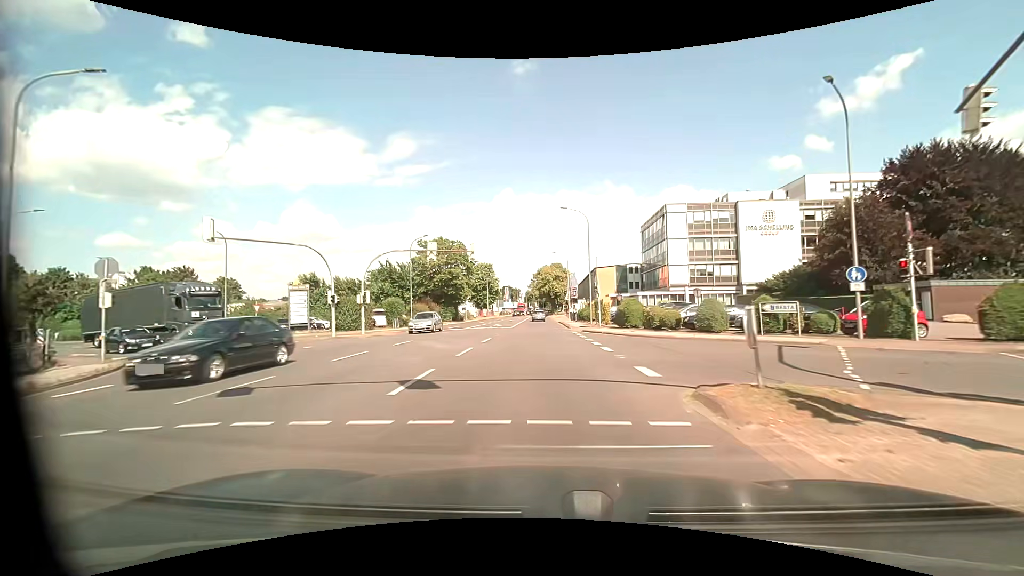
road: tertiary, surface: asphalt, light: Day
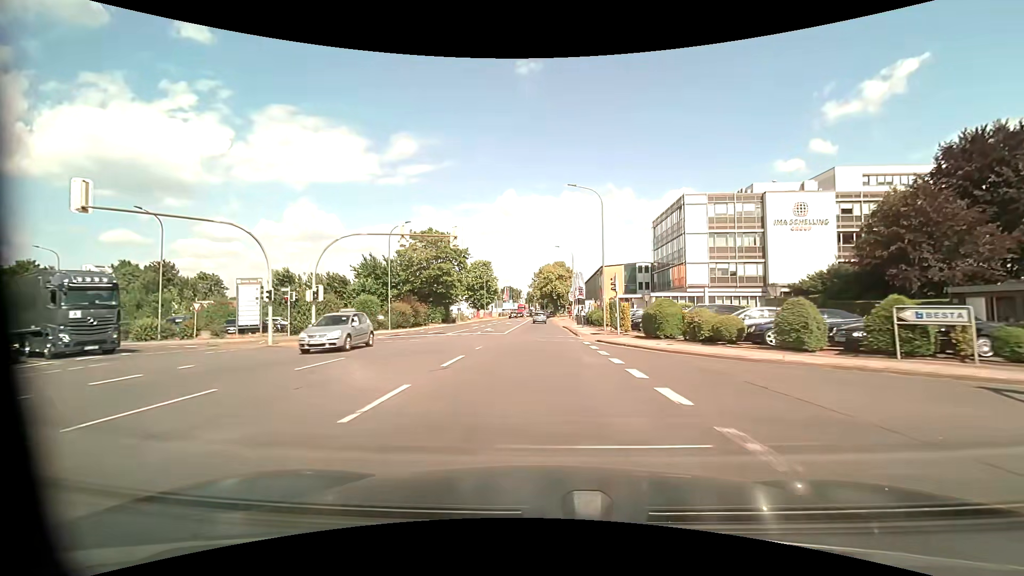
(0.0, +8.0) m; -1°
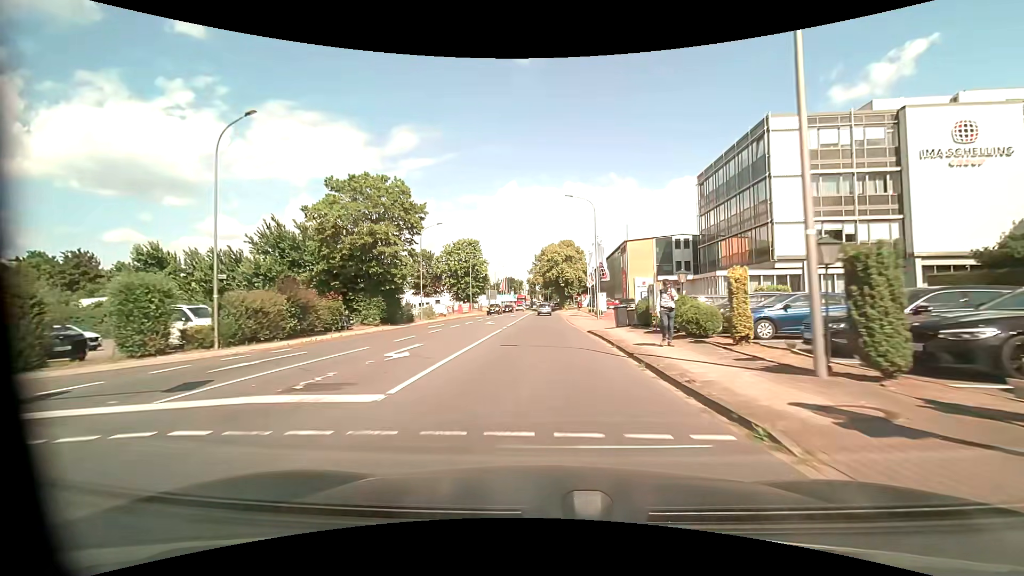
(0.0, +24.2) m; 0°
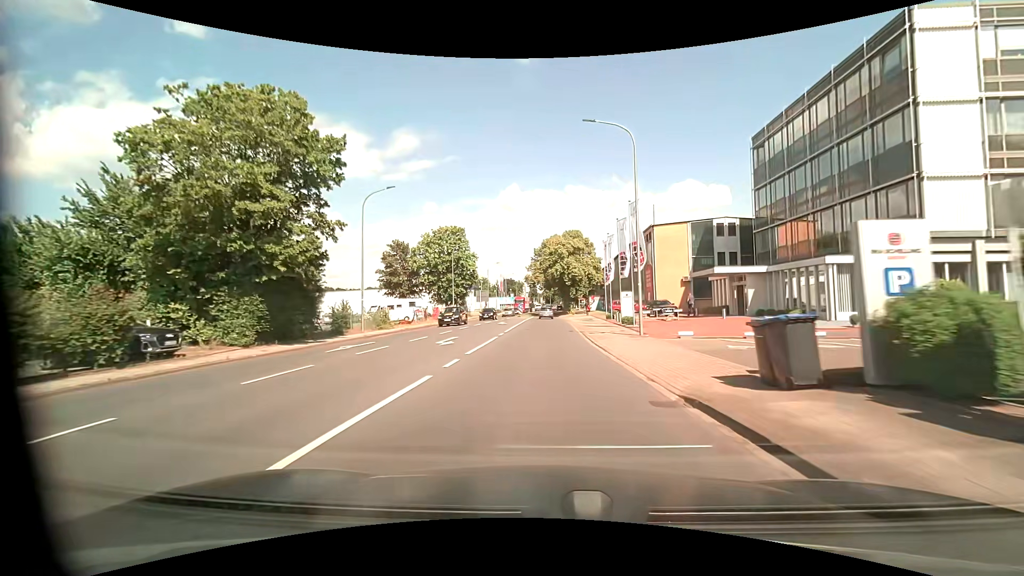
(0.0, +16.2) m; 0°
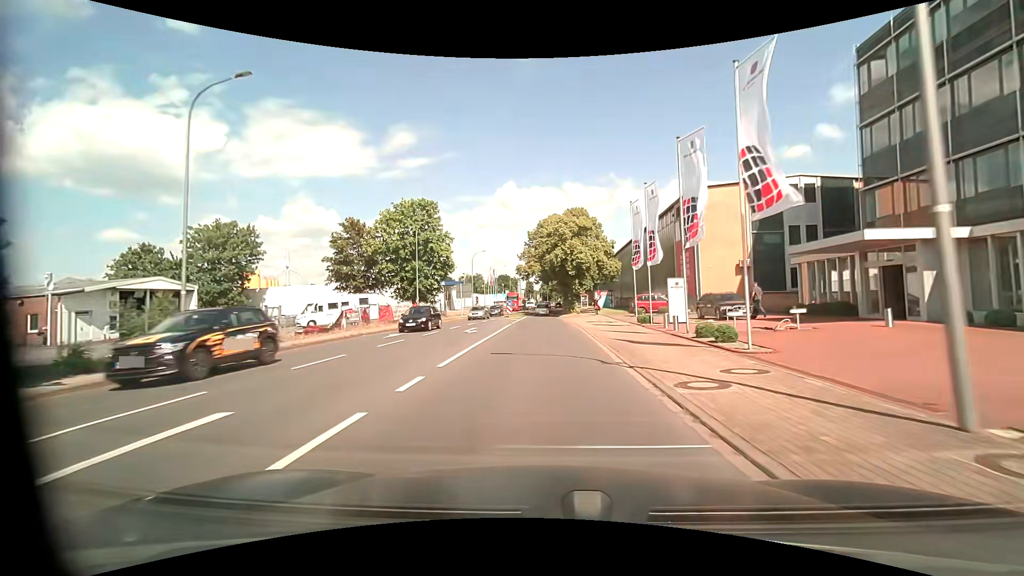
(+0.1, +16.2) m; 0°
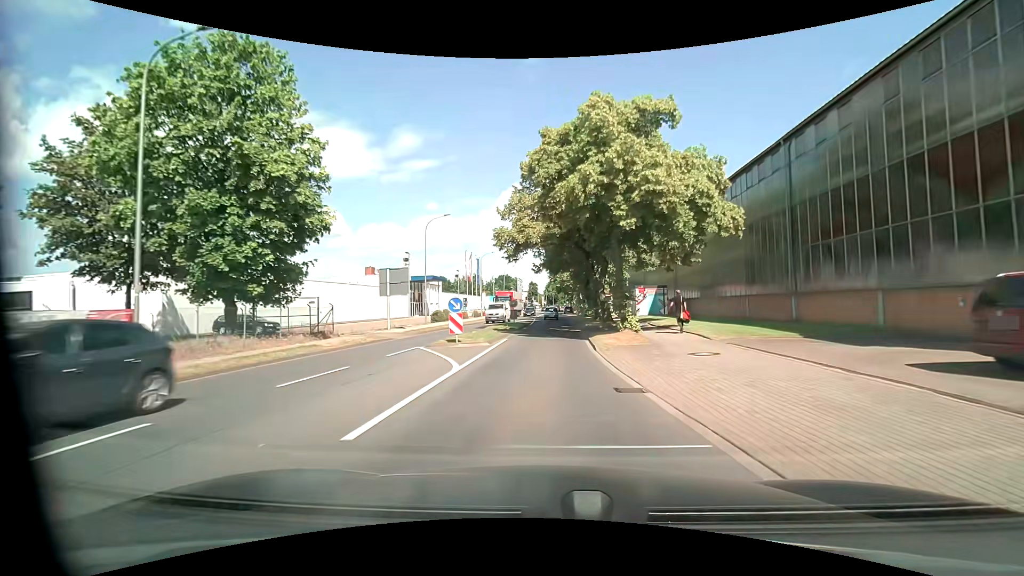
(-0.1, +32.3) m; +1°
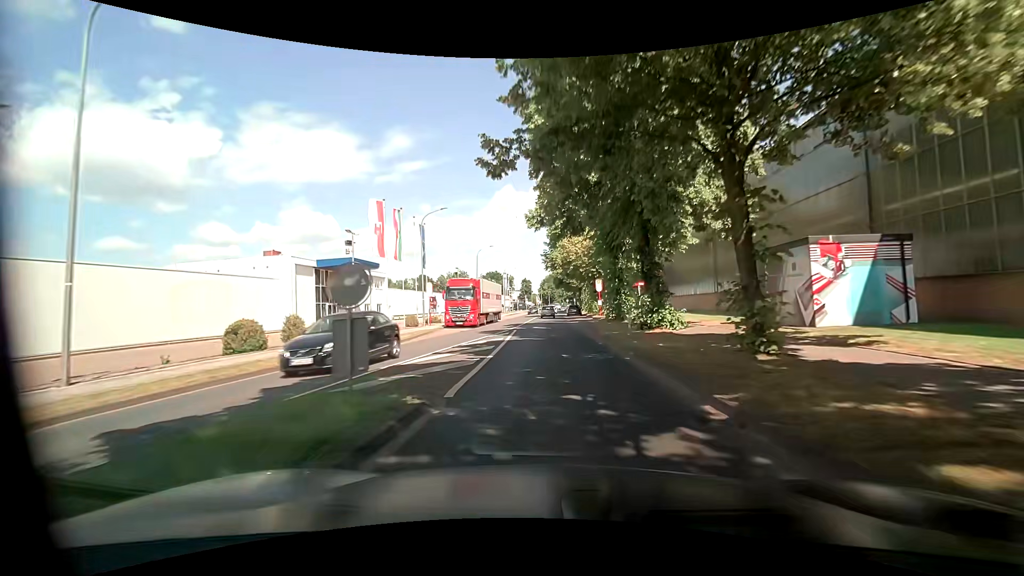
(-0.3, +32.4) m; +1°
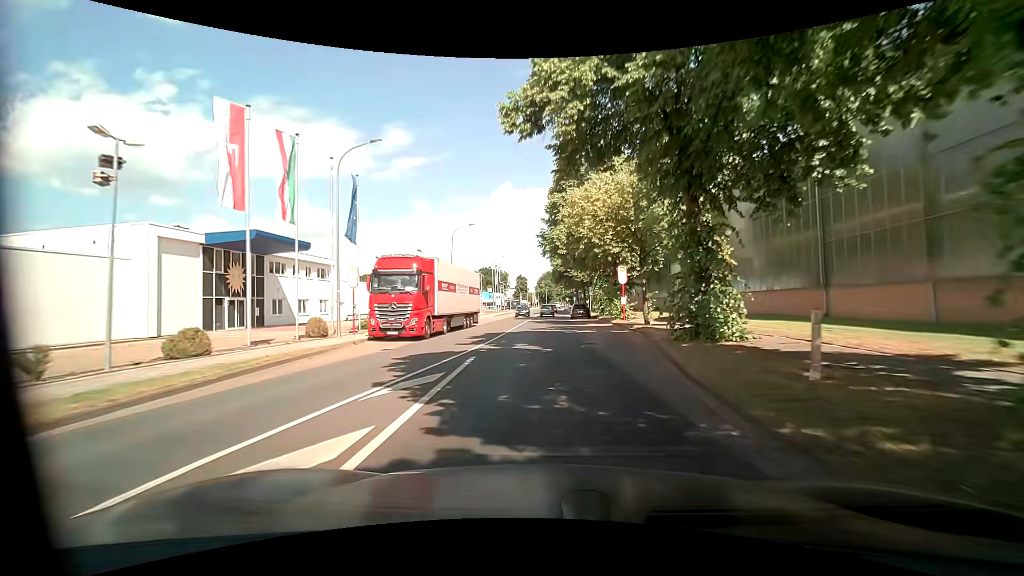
(-0.3, +16.1) m; -1°
(0, +10) (0, +20) (0, +30) (0, +40) (0, +50) (+1, +60) (+1, +70) (+1, +80) (+1, +90) (+1, +100) m
